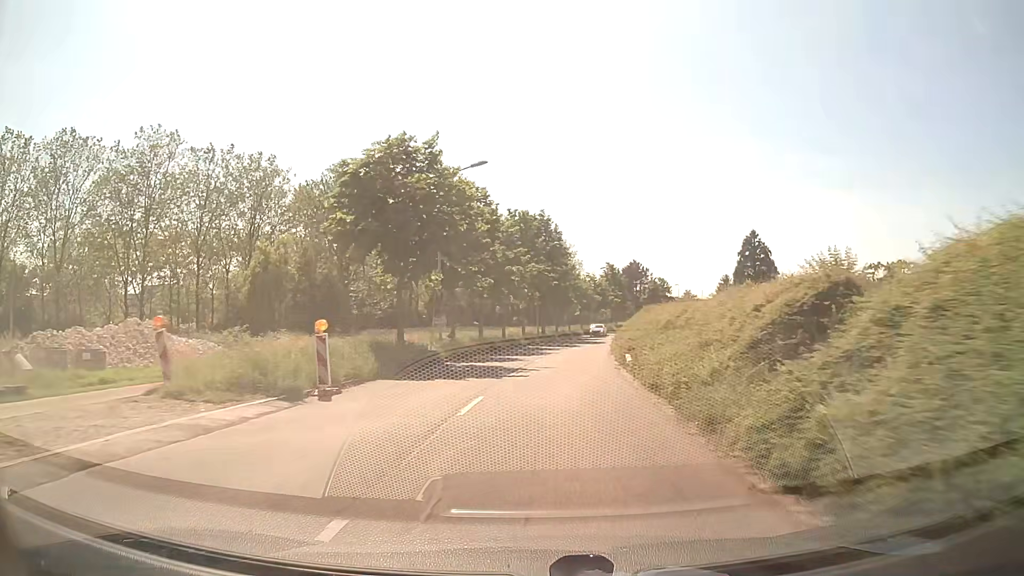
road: tertiary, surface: asphalt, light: Day
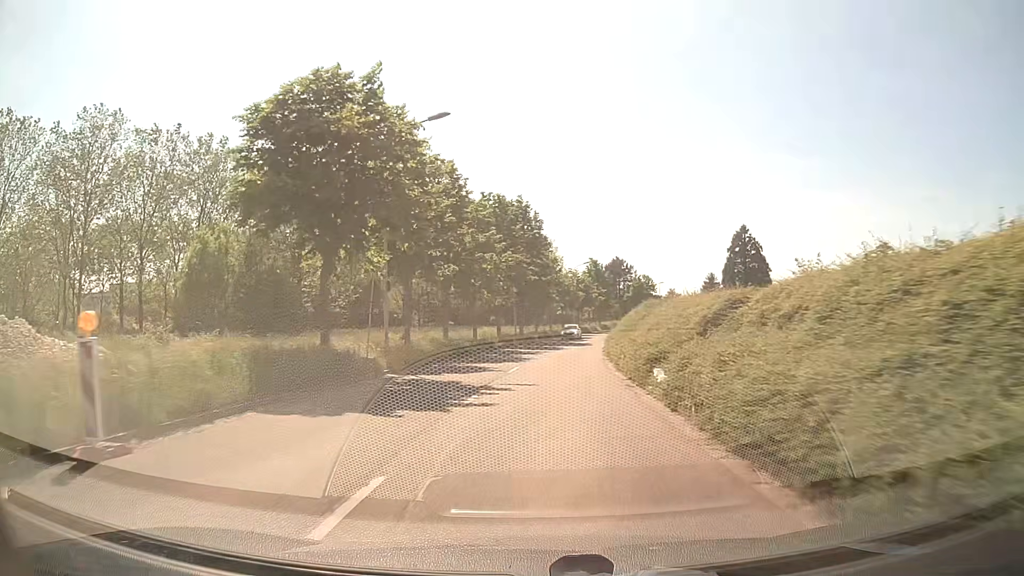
(+0.1, +7.5) m; +2°
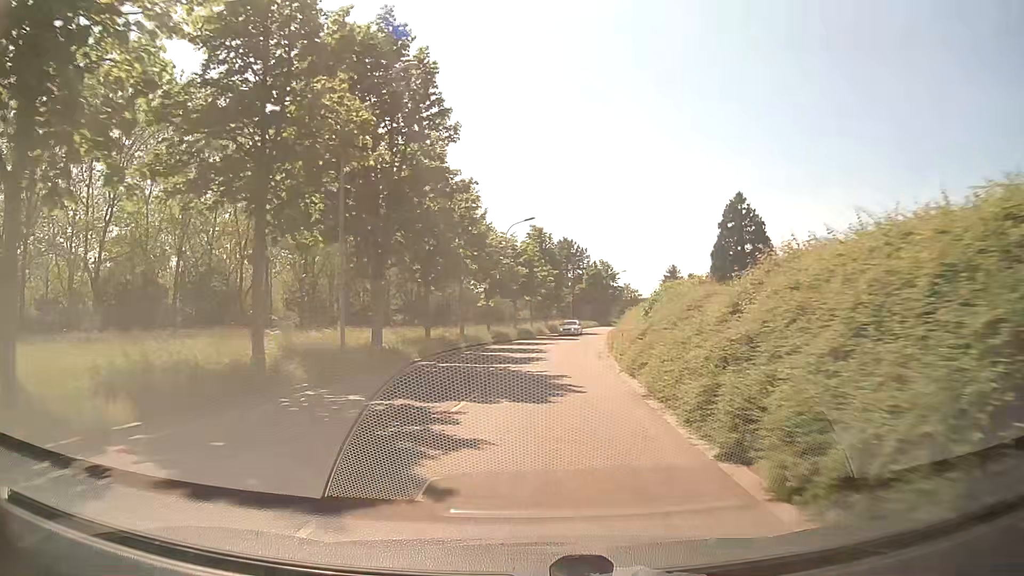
(+1.9, +37.2) m; +6°
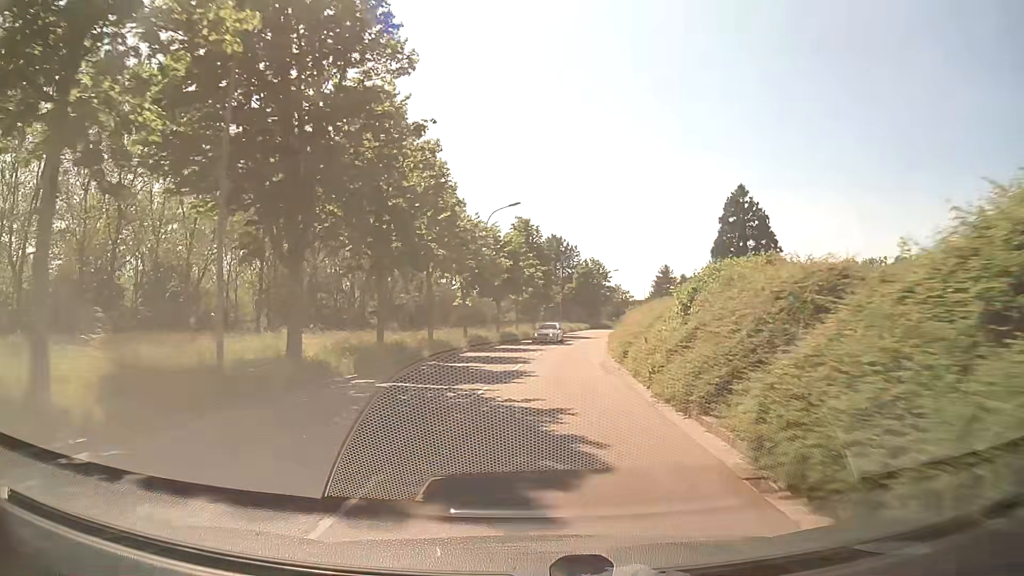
(+0.1, +7.4) m; +1°
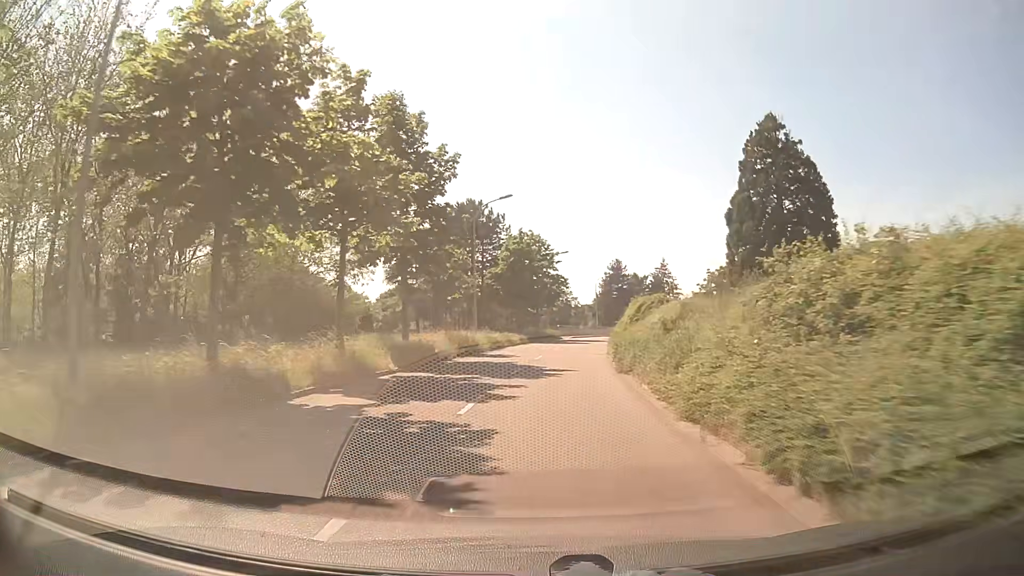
(+1.9, +37.1) m; +6°
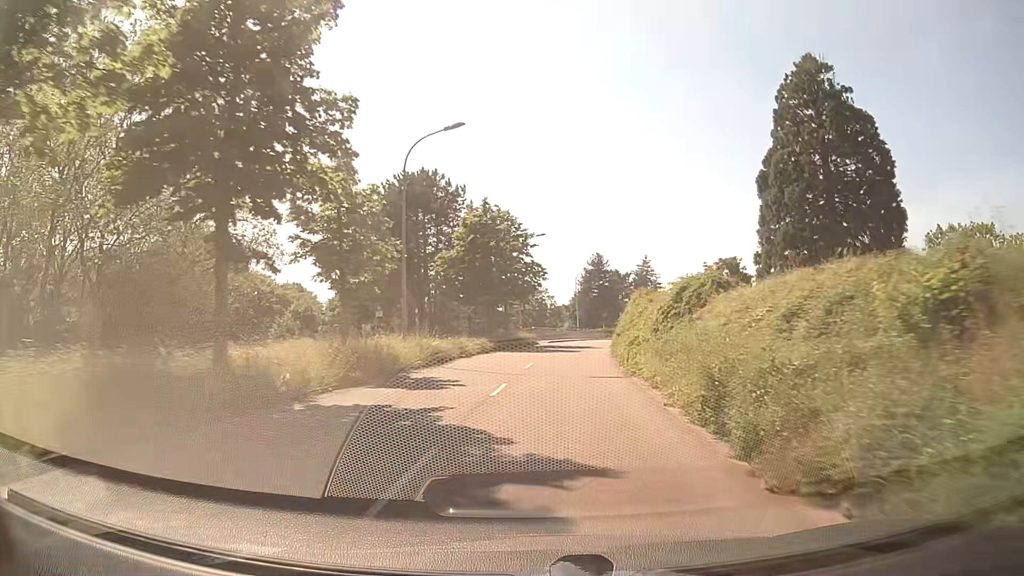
(+0.3, +15.0) m; +2°
(0, +10) (+1, +20) (+2, +30) (+3, +40) (+4, +50) (+6, +60) (+8, +69) (+10, +79) (+13, +89) (+16, +98) m
